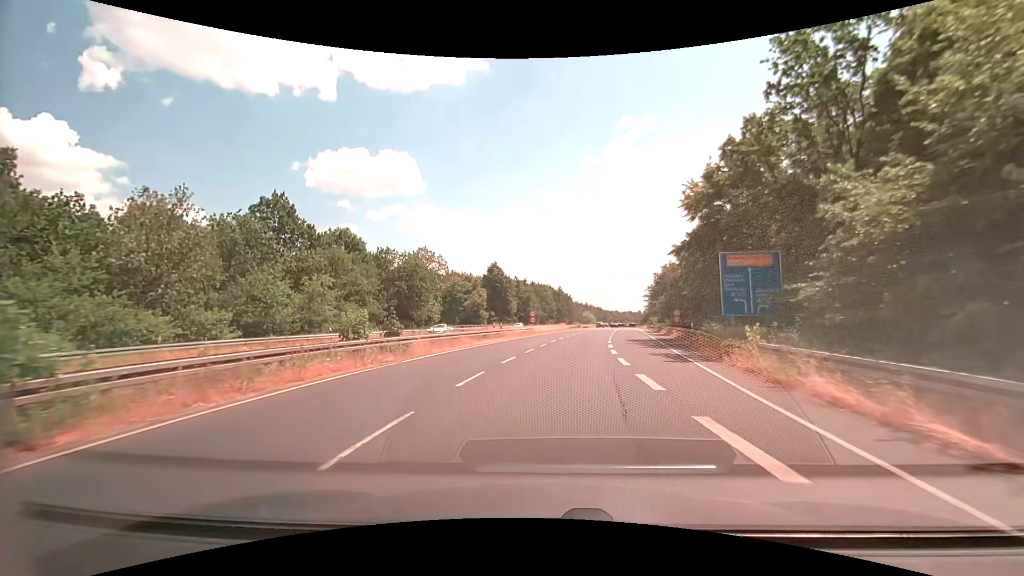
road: secondary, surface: asphalt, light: Day
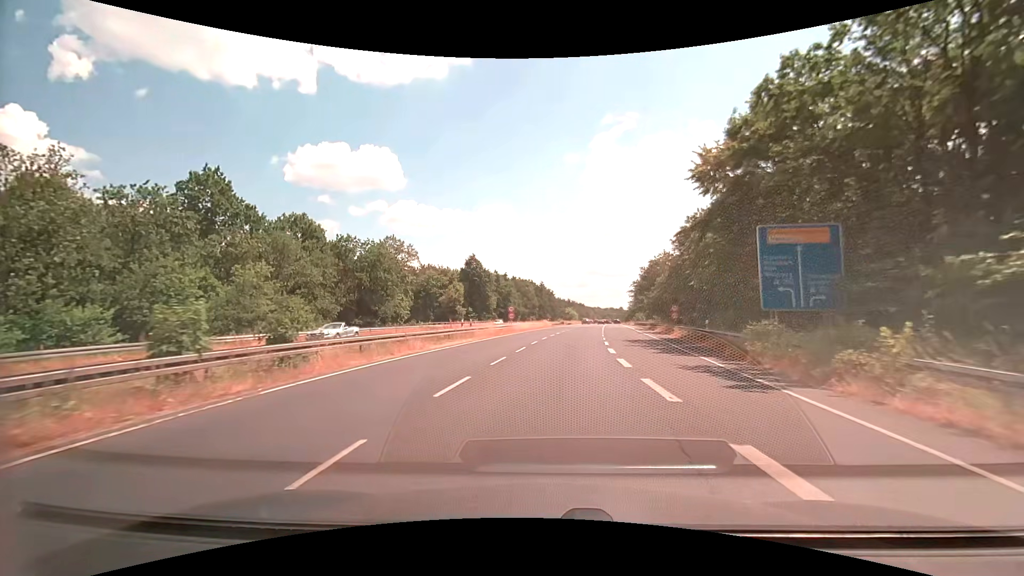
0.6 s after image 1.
(+0.1, +7.9) m; +2°
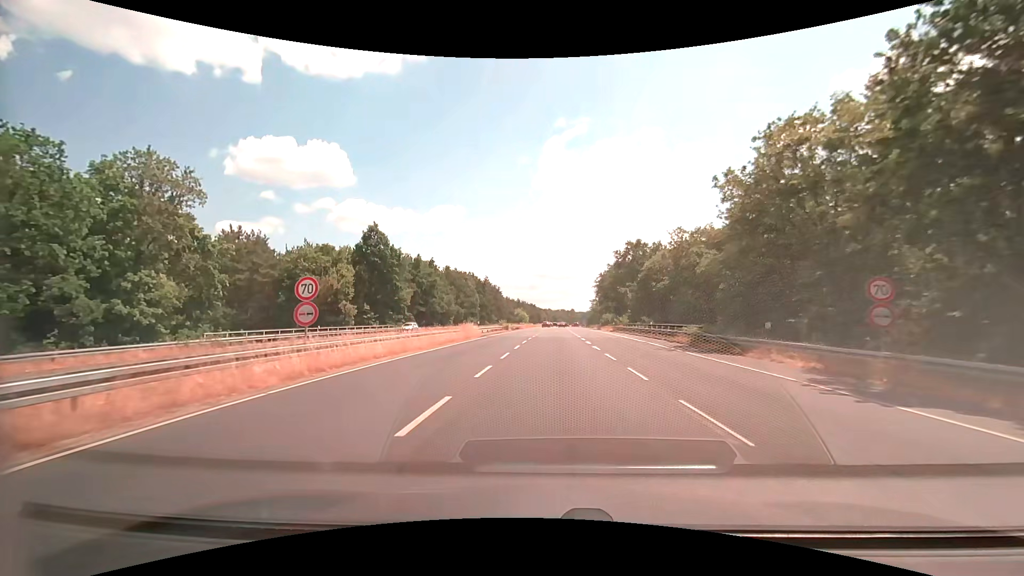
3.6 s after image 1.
(+2.0, +38.6) m; +6°
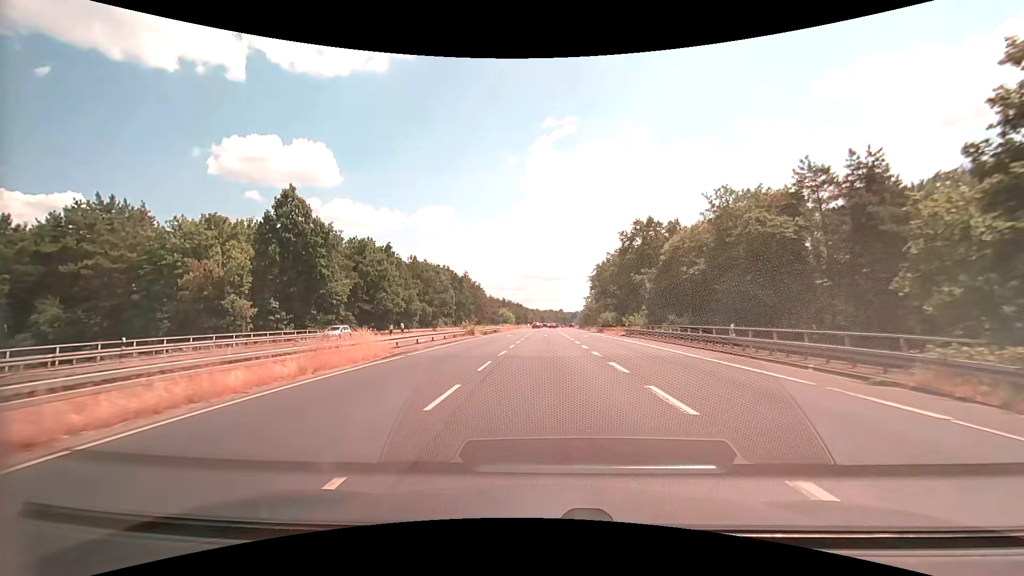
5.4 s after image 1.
(+0.3, +22.2) m; +1°
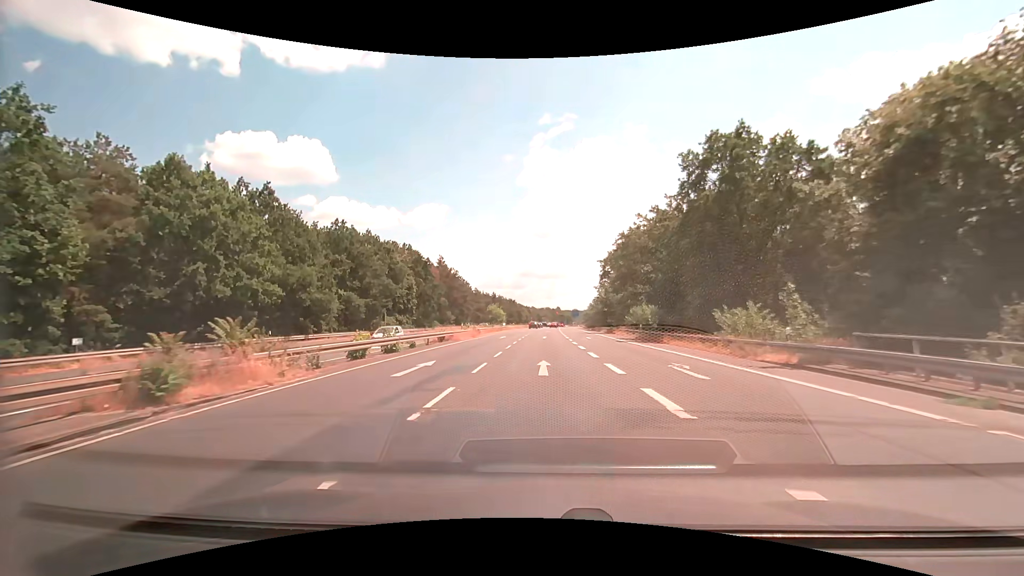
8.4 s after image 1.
(0.0, +36.4) m; 0°
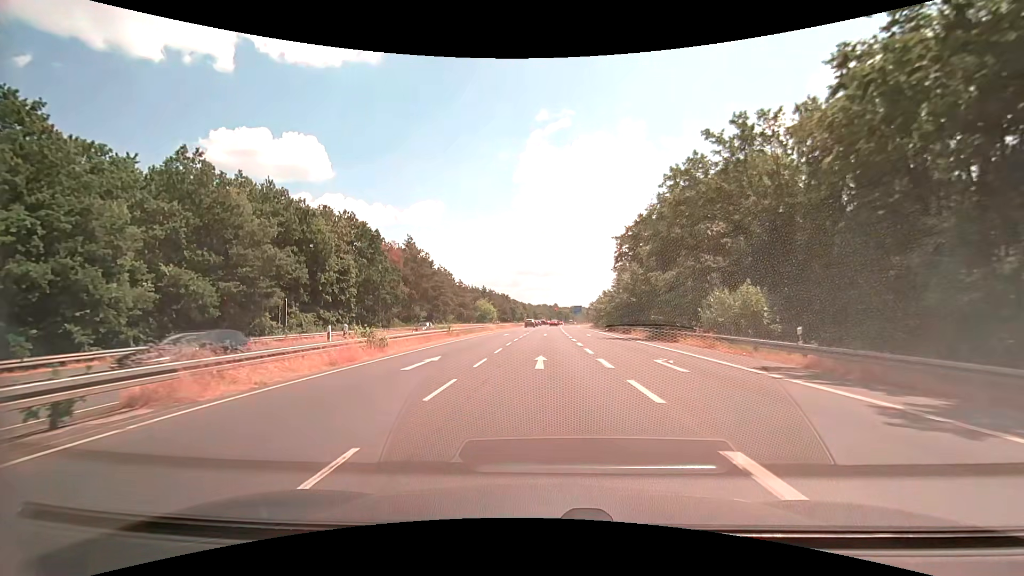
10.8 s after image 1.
(+0.1, +29.0) m; 0°
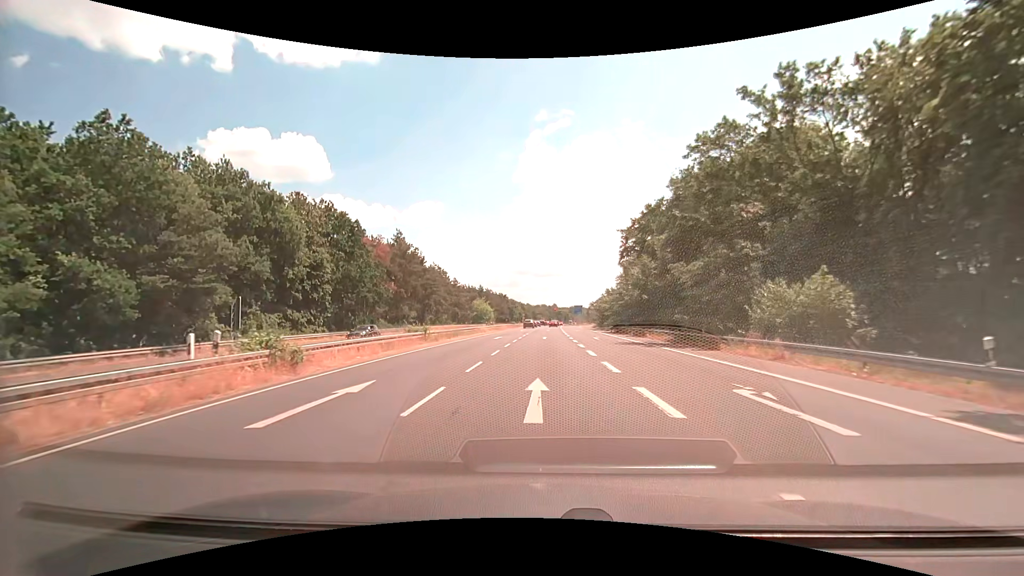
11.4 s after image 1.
(0.0, +7.3) m; 0°
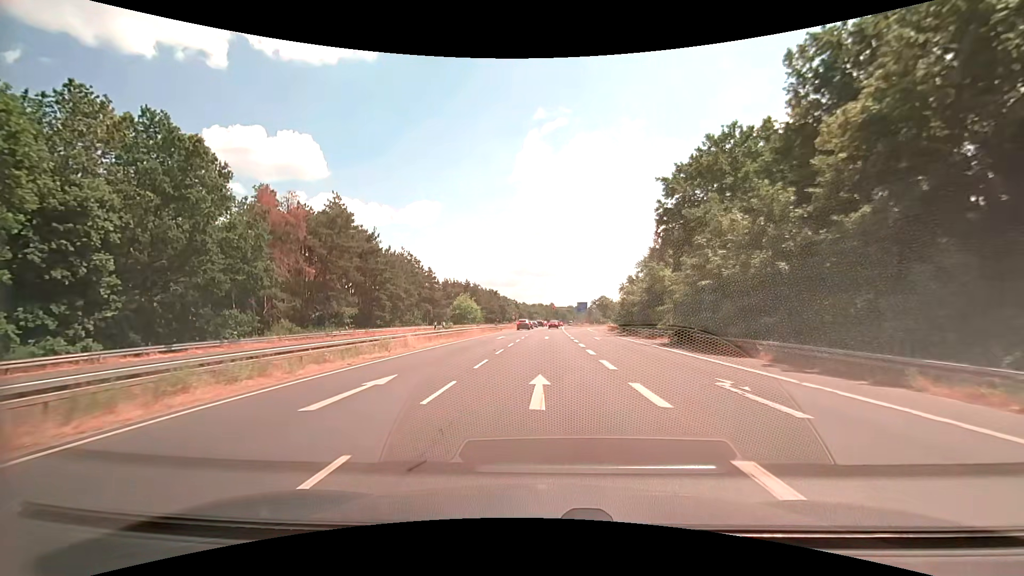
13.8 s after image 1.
(+0.1, +29.1) m; 0°
(0, +10) (0, +20) (0, +30) (0, +40) (0, +50) (0, +60) (+1, +70) (+1, +80) (+1, +90) (+2, +100) m
